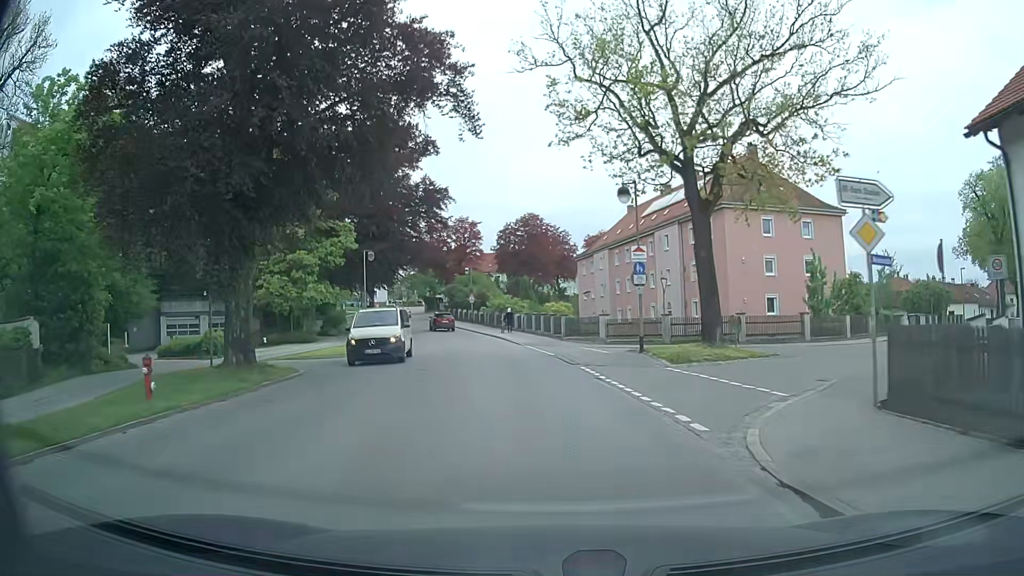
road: tertiary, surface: asphalt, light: Day
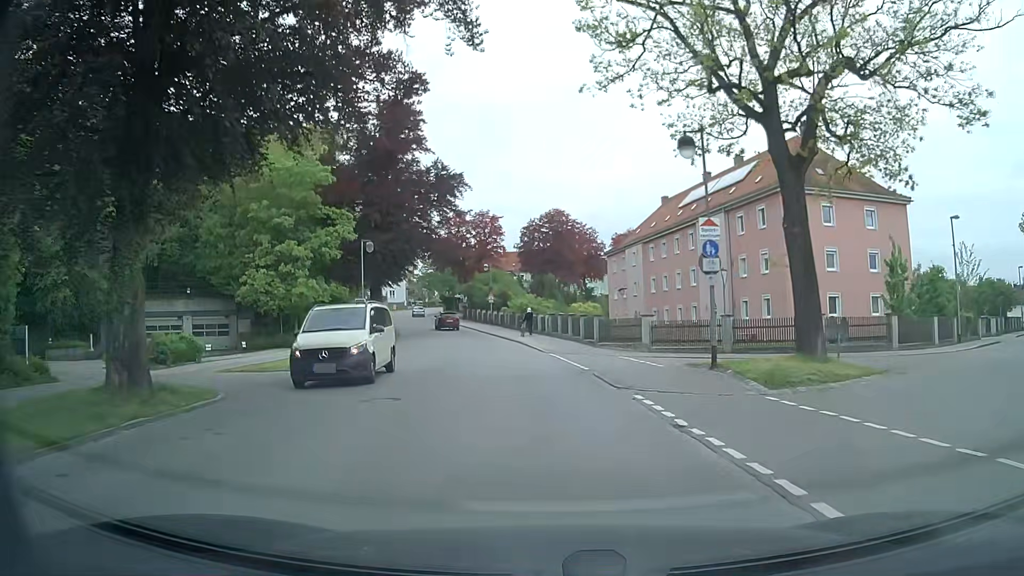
(-0.2, +6.7) m; -2°
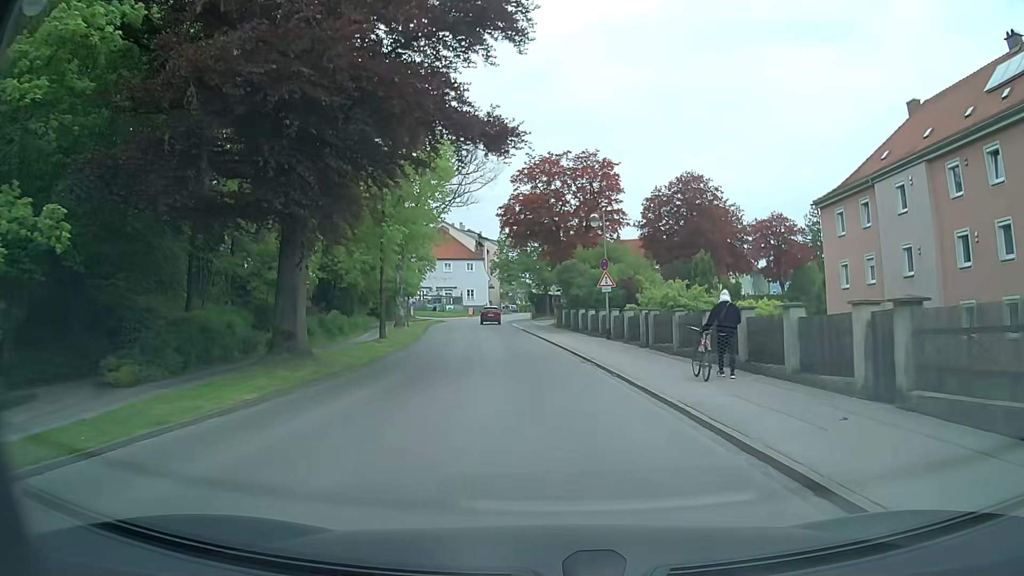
(-2.8, +34.3) m; -9°
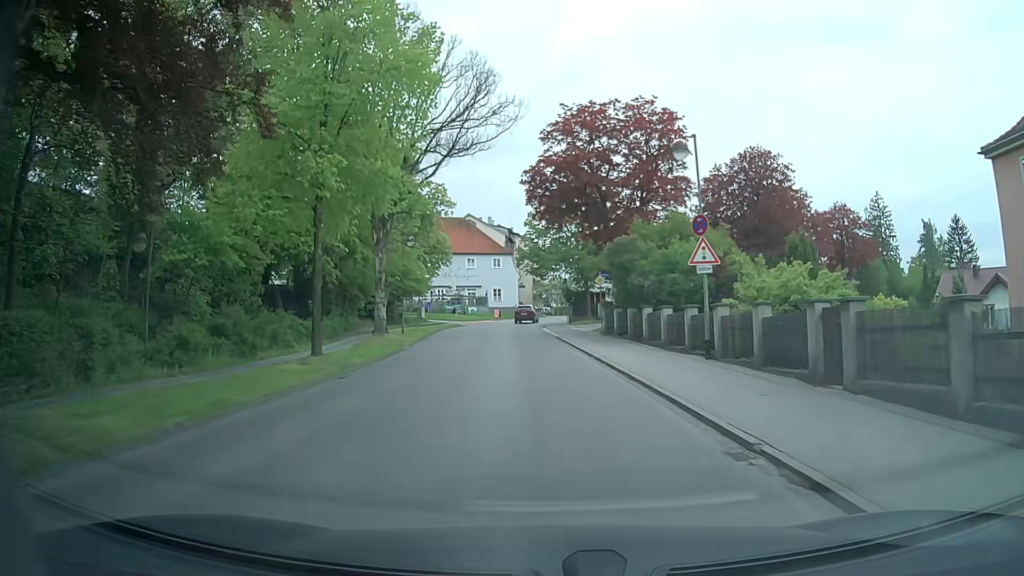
(-0.4, +14.2) m; -3°
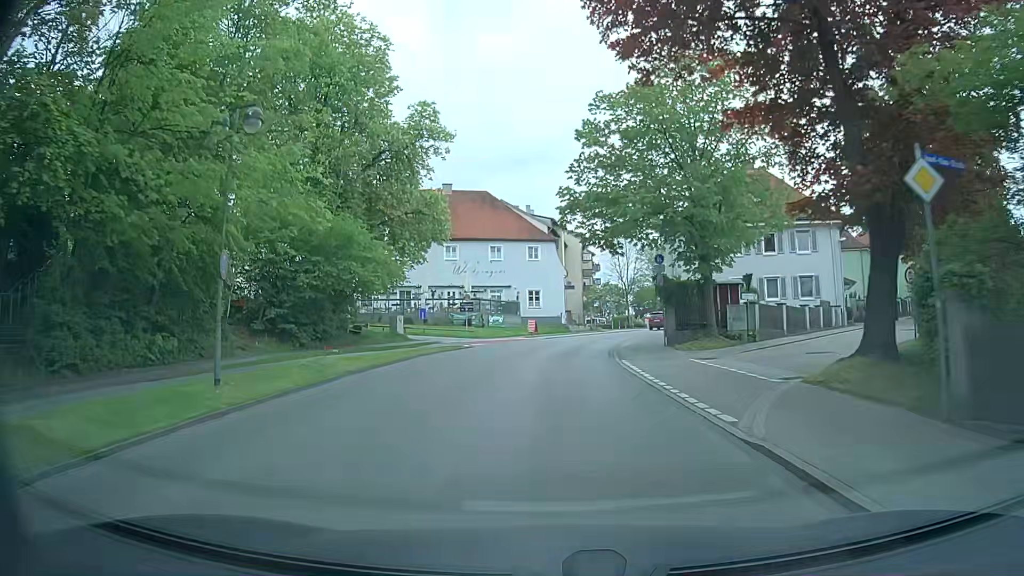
(-1.1, +28.2) m; -3°
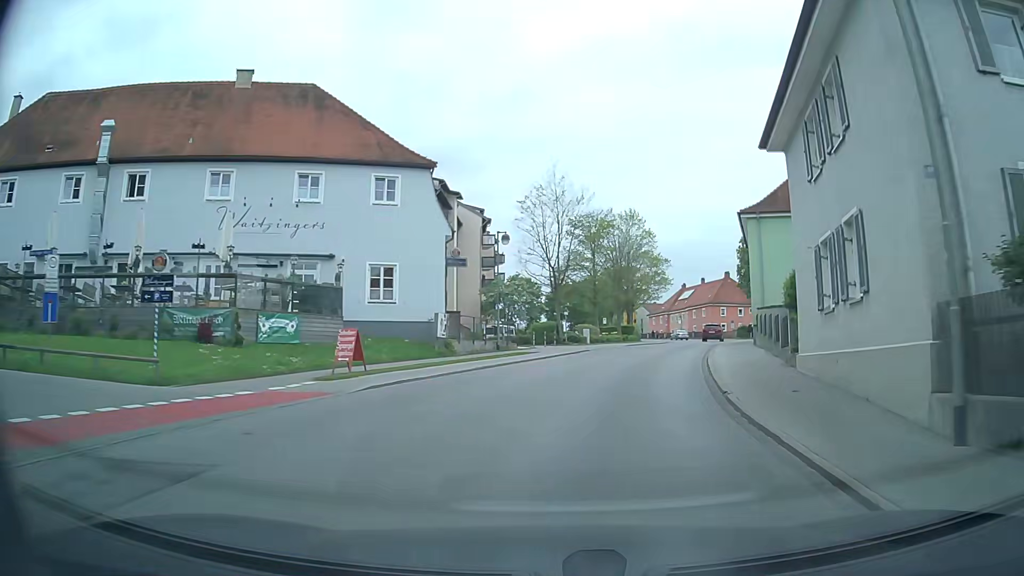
(+0.8, +33.2) m; +8°
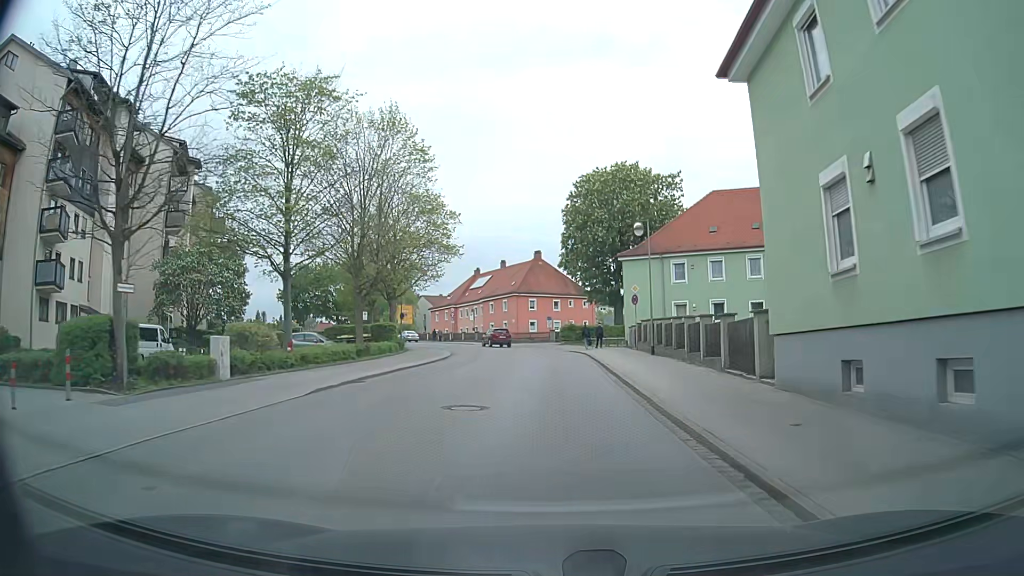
(+5.2, +33.0) m; +17°
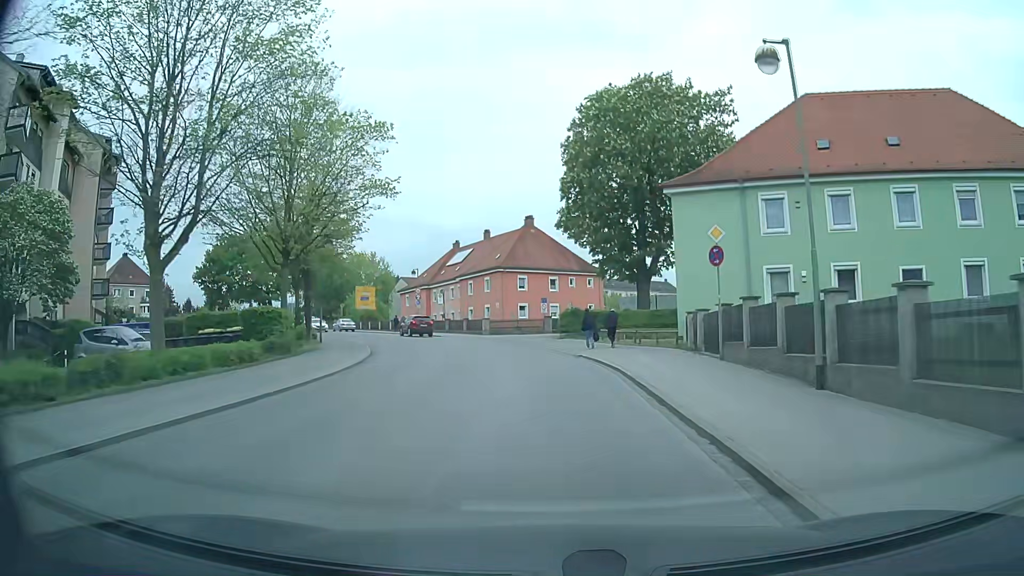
(+0.1, +19.8) m; +1°
(0, +10) (-1, +20) (-2, +30) (-4, +40) (-8, +49) (-12, +58) (-17, +66) (-23, +75) (-29, +83) (-34, +91) m
